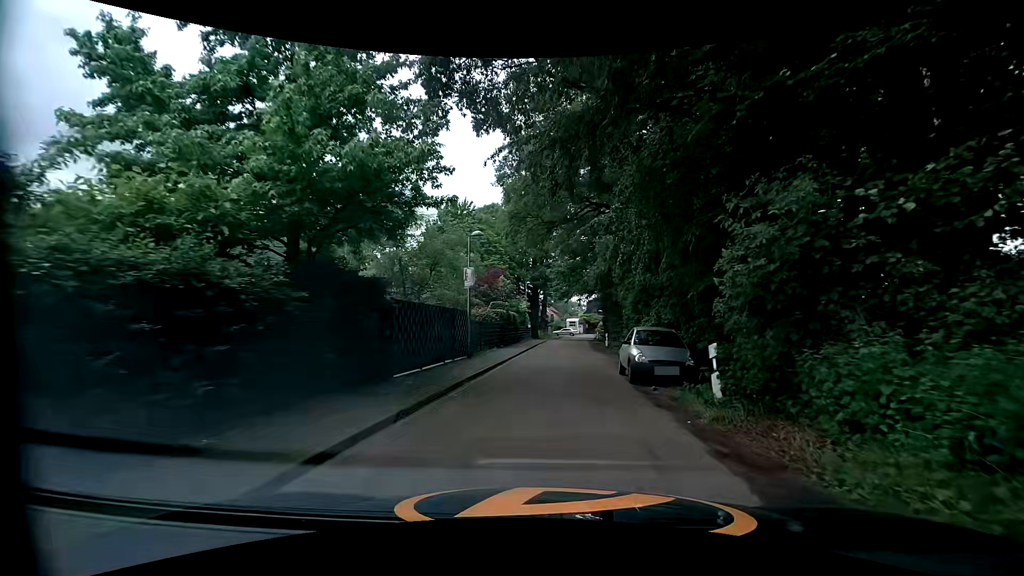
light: Day
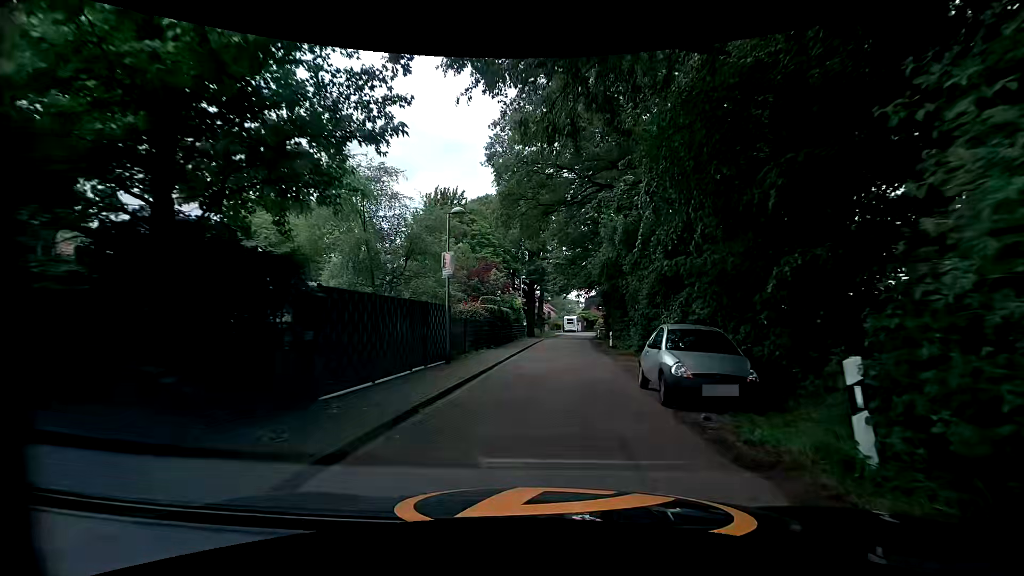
(0.0, +3.7) m; -1°
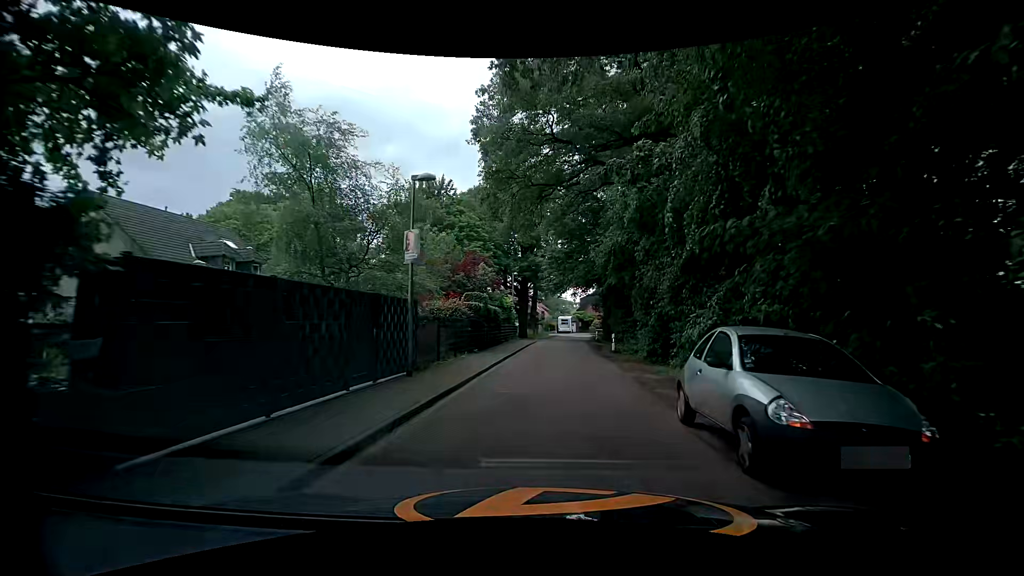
(0.0, +3.7) m; 0°
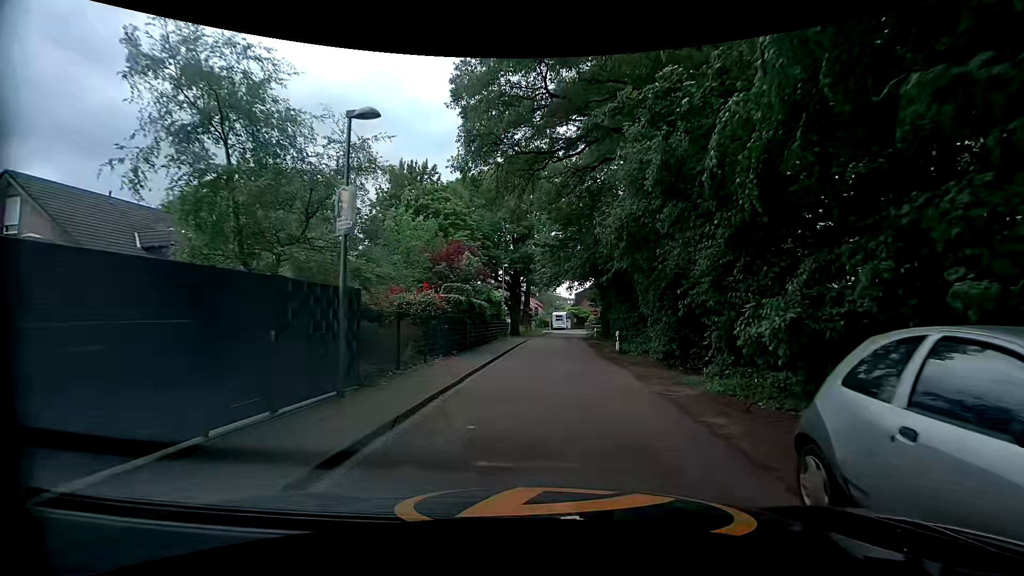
(+0.1, +3.7) m; 0°
